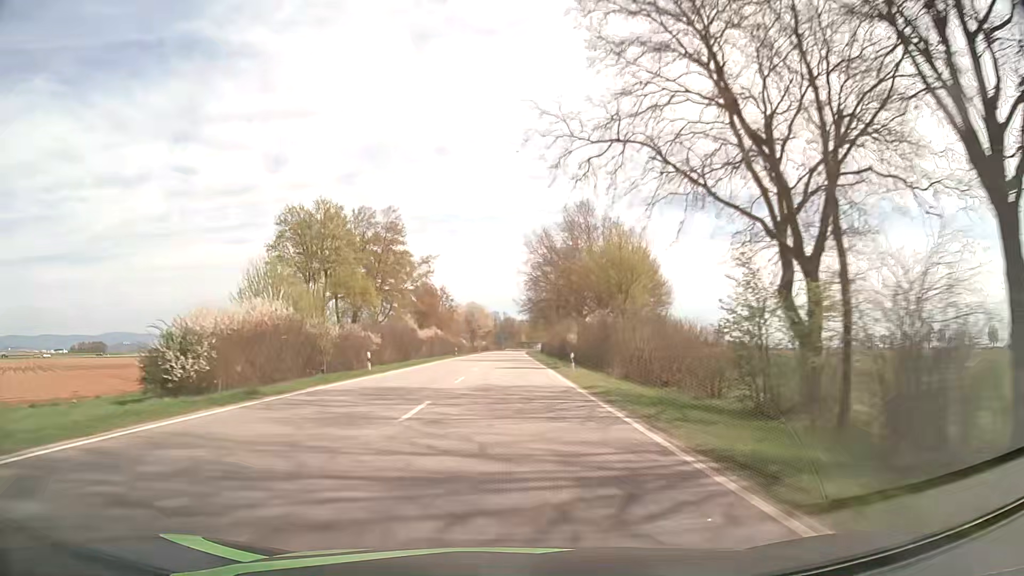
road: primary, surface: asphalt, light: Day
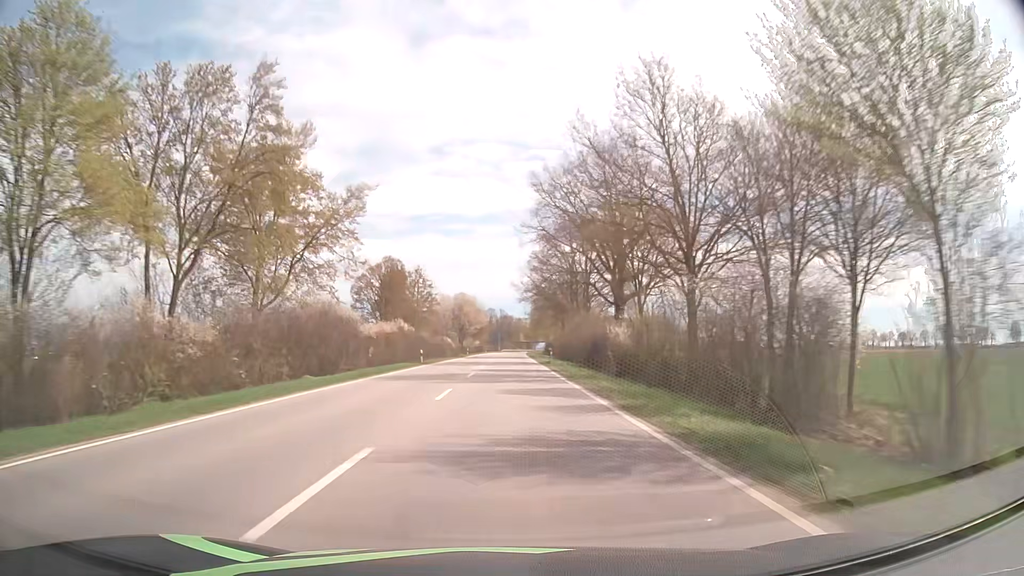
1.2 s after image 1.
(+0.2, +31.4) m; 0°
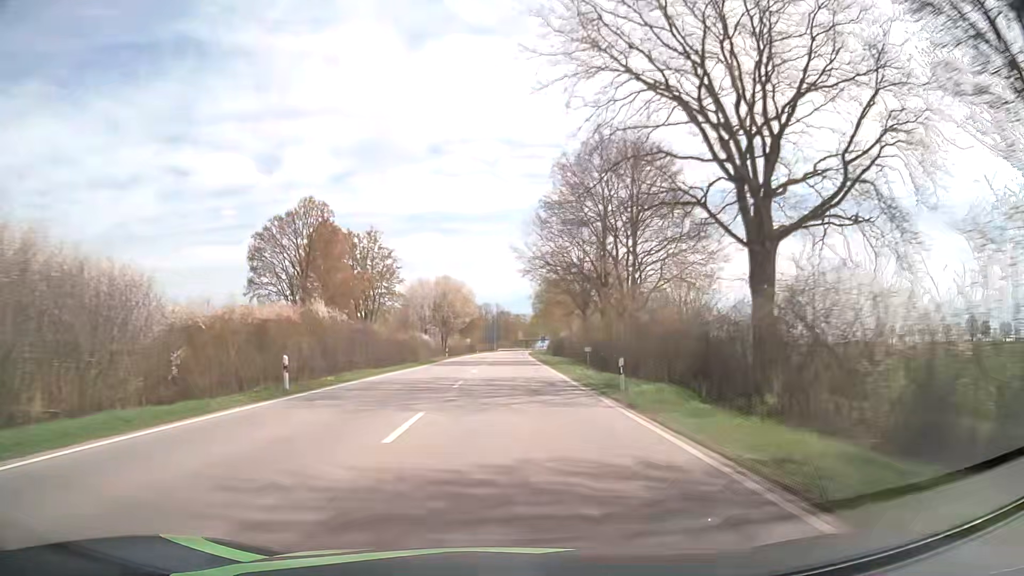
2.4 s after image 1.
(0.0, +31.5) m; 0°
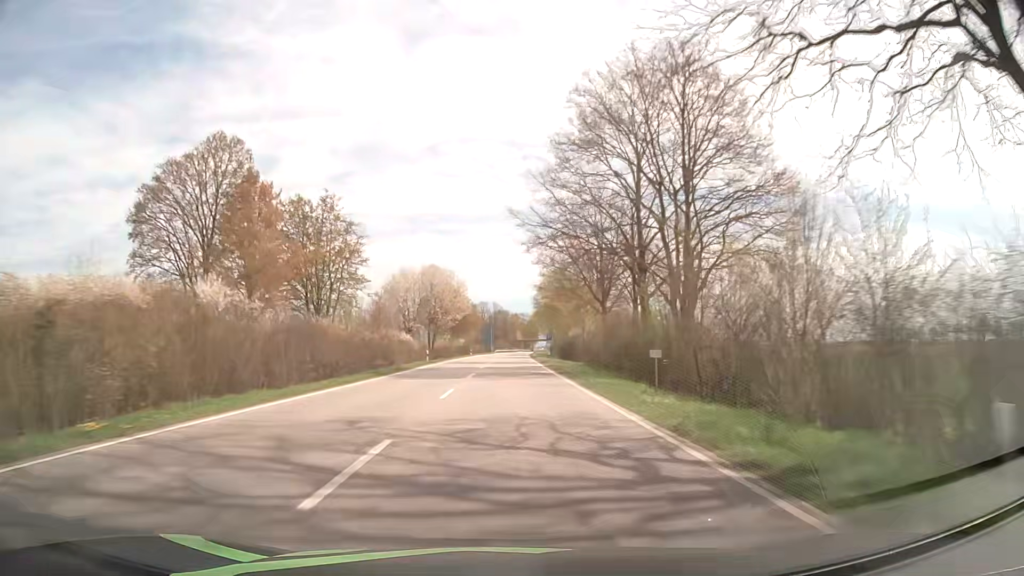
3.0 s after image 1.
(0.0, +15.8) m; 0°
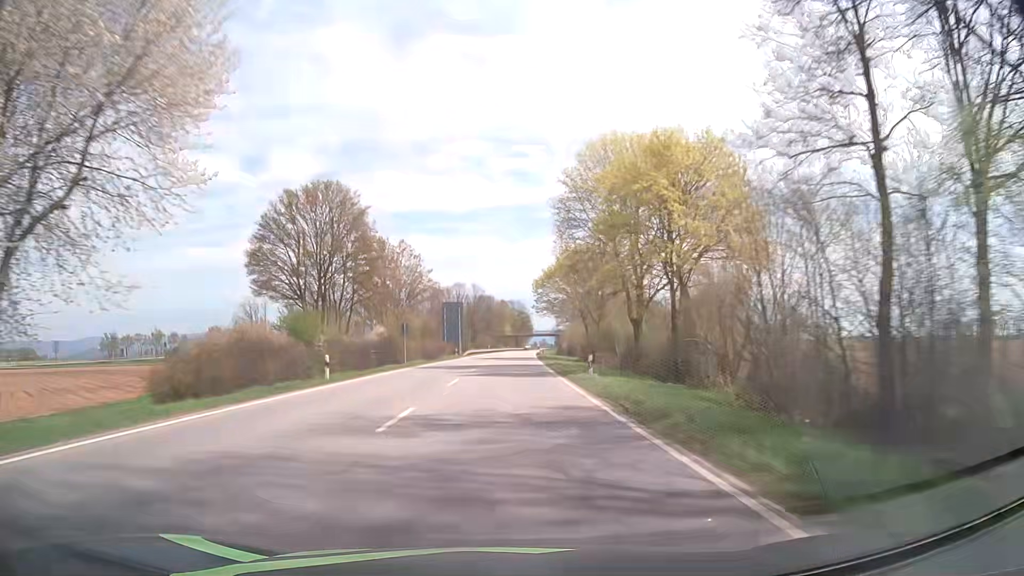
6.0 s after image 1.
(+0.7, +79.3) m; +1°
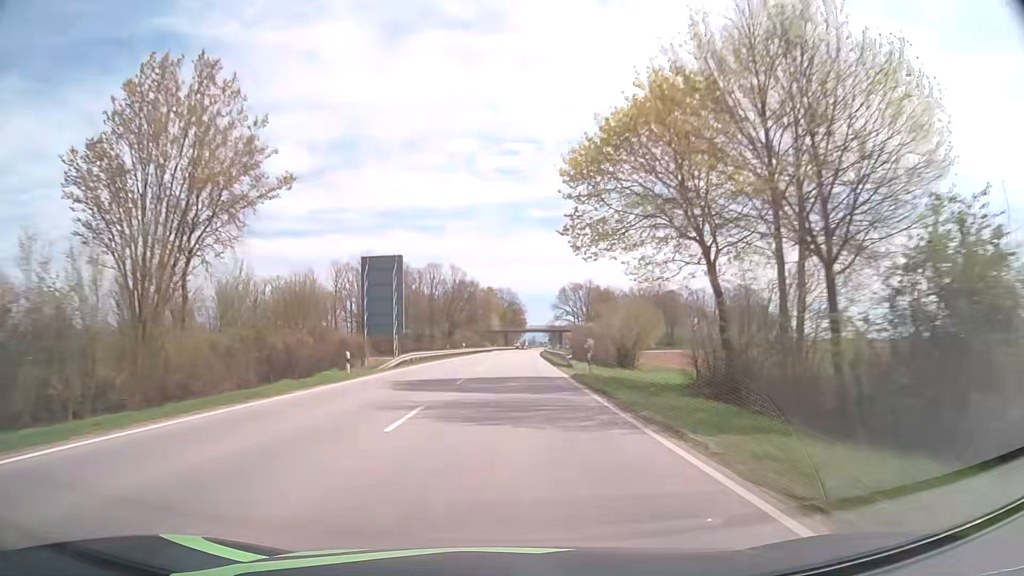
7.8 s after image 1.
(+0.4, +48.0) m; +1°
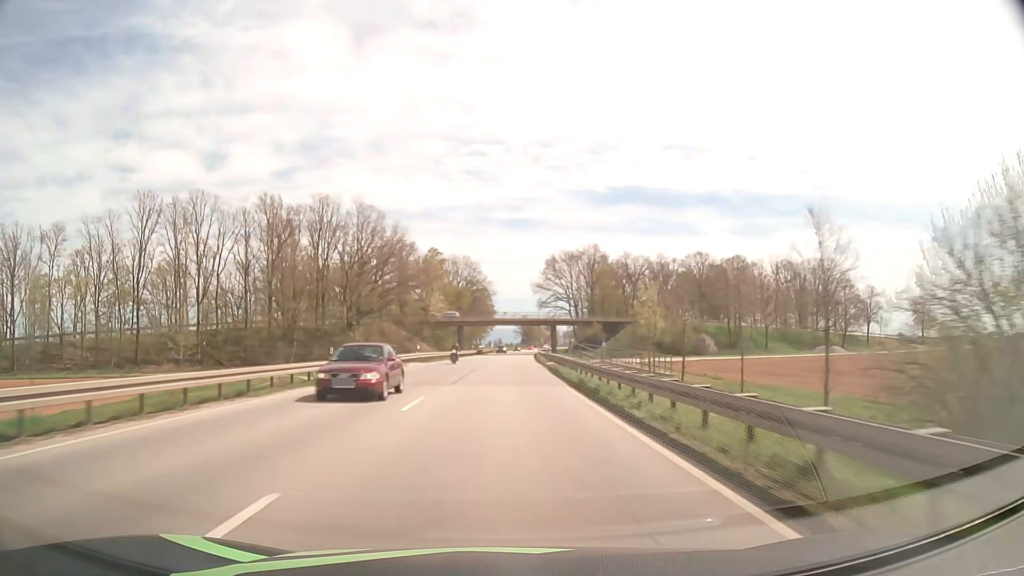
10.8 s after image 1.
(+1.9, +80.8) m; +3°
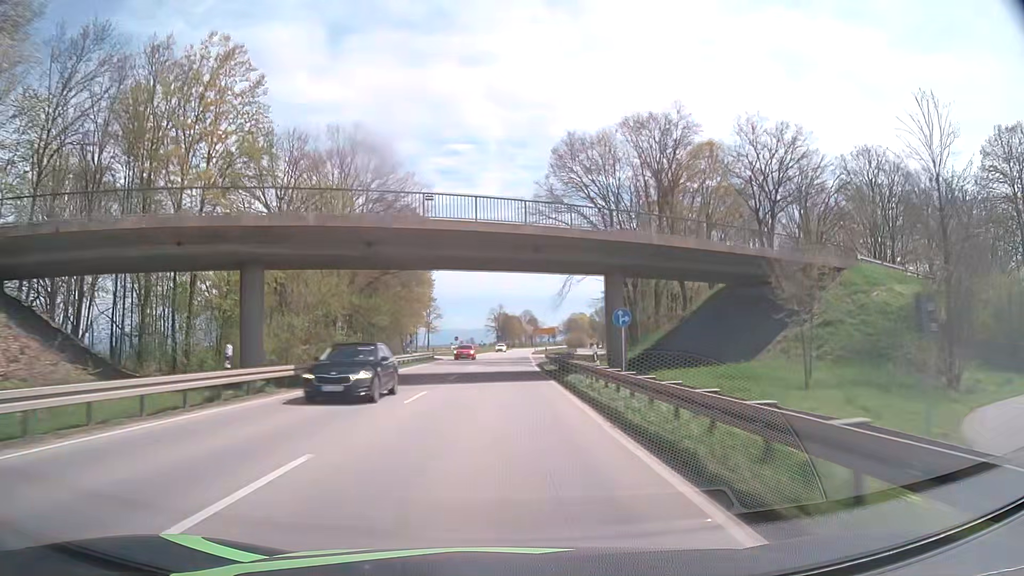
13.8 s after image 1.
(+1.6, +81.8) m; +2°
(0, +10) (0, +20) (0, +30) (0, +40) (0, +50) (+1, +60) (+1, +70) (+1, +80) (+1, +90) (+2, +100) m
